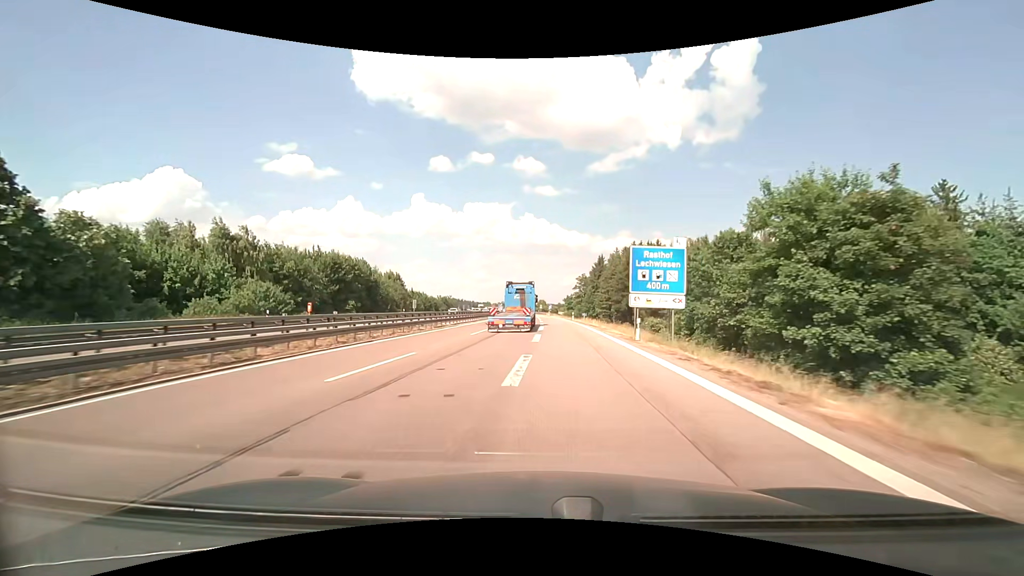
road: motorway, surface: asphalt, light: Day
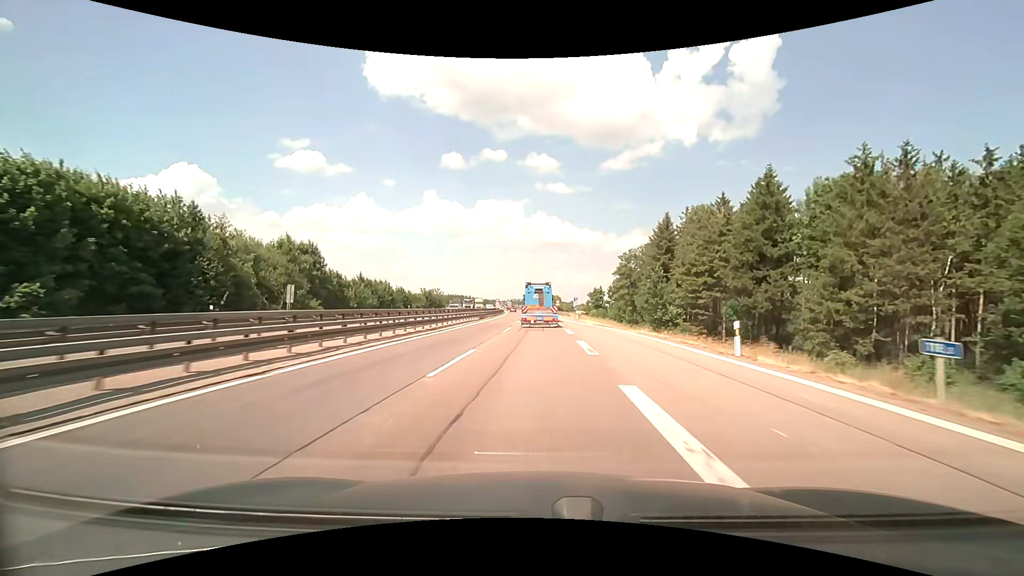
(-1.0, +53.8) m; -2°
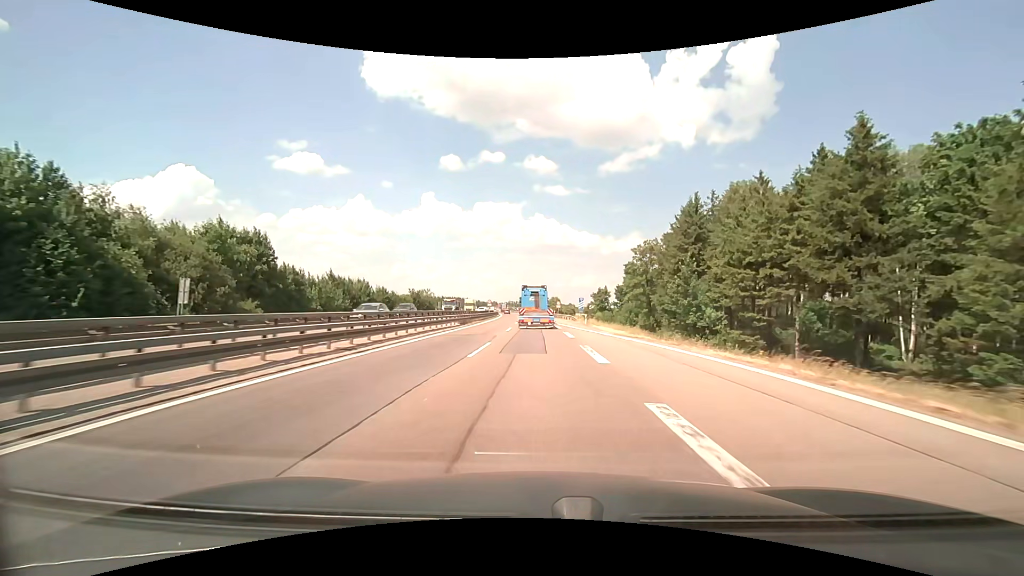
(0.0, +13.5) m; 0°
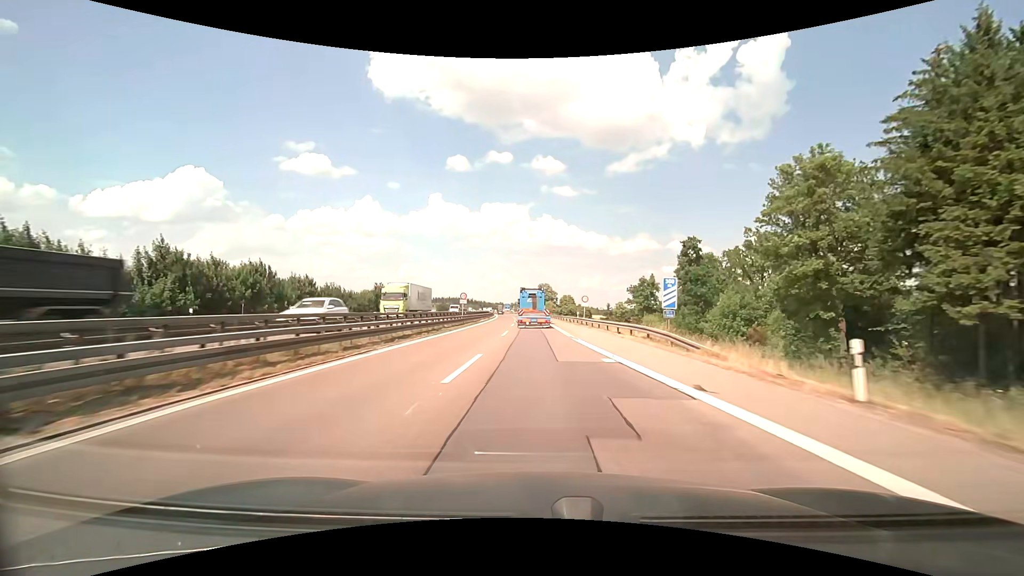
(-0.2, +41.1) m; -1°
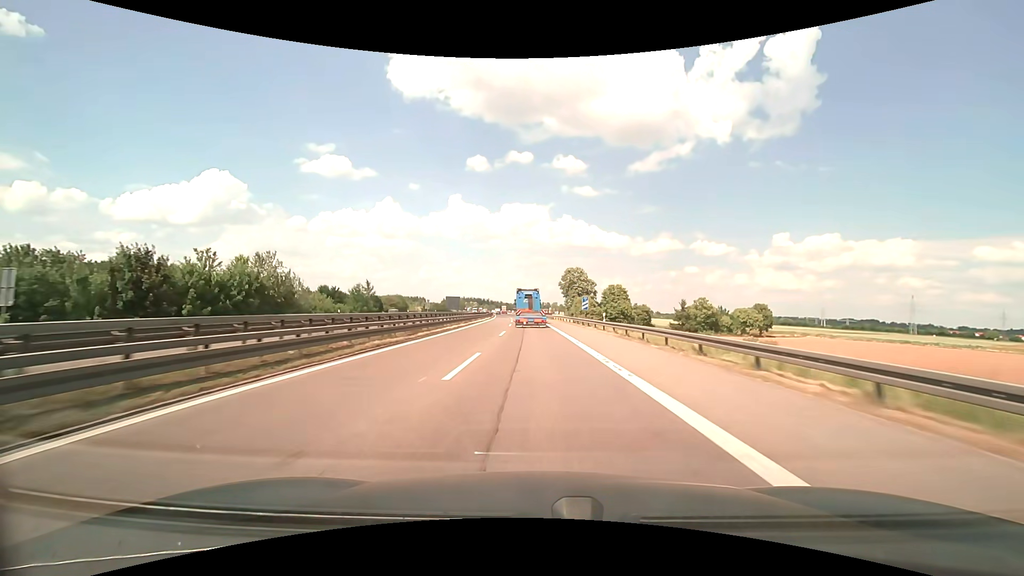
(-1.3, +71.7) m; -2°
(0, +10) (0, +20) (0, +30) (-1, +40) (-1, +50) (-1, +60) (-2, +70) (-2, +80) (-3, +90) (-3, +100) m
